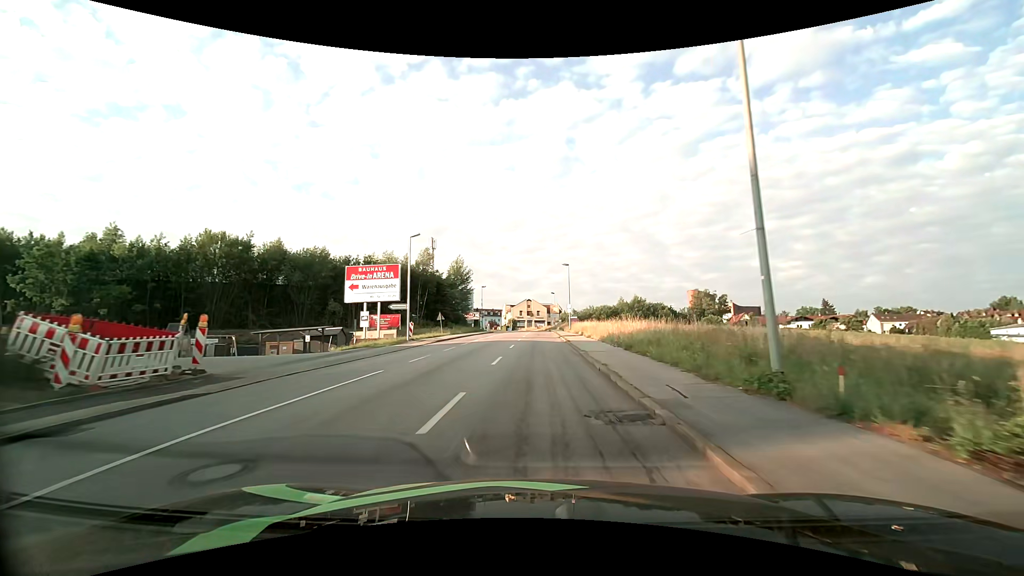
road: tertiary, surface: asphalt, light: Day
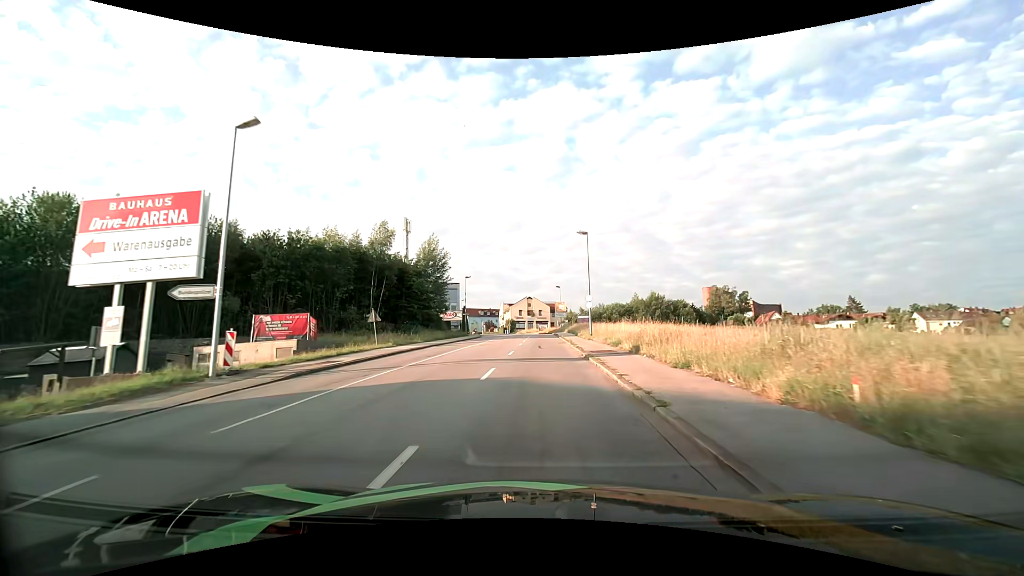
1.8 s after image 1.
(0.0, +21.8) m; 0°
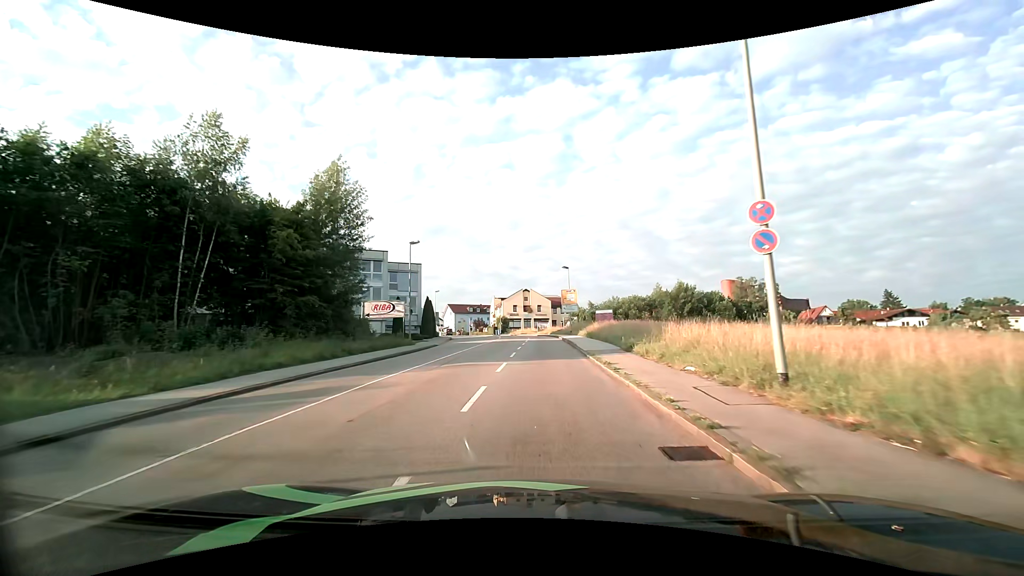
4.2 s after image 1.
(+0.1, +28.7) m; +1°
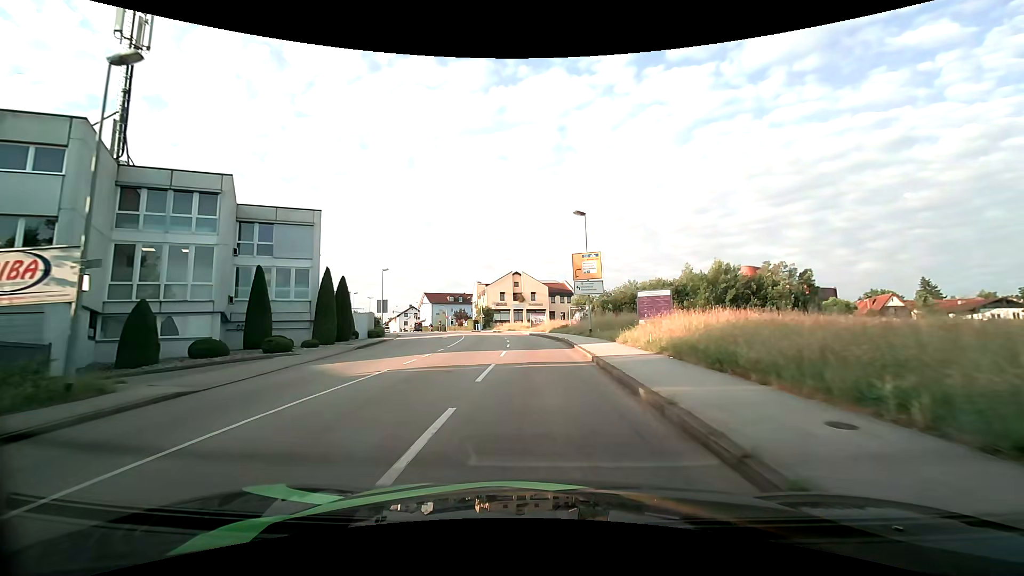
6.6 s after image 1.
(0.0, +27.3) m; +1°
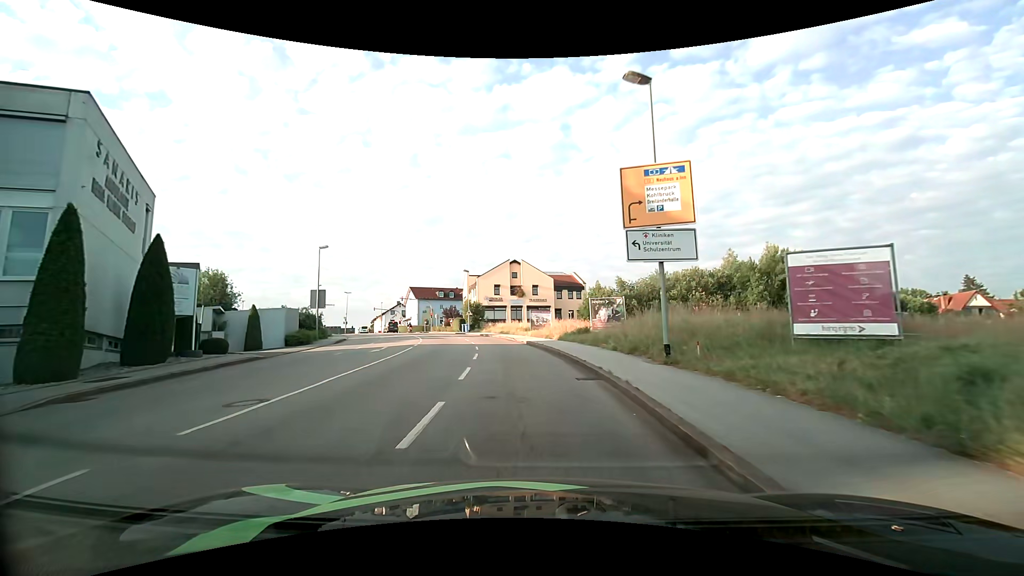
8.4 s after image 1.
(-0.1, +18.5) m; 0°
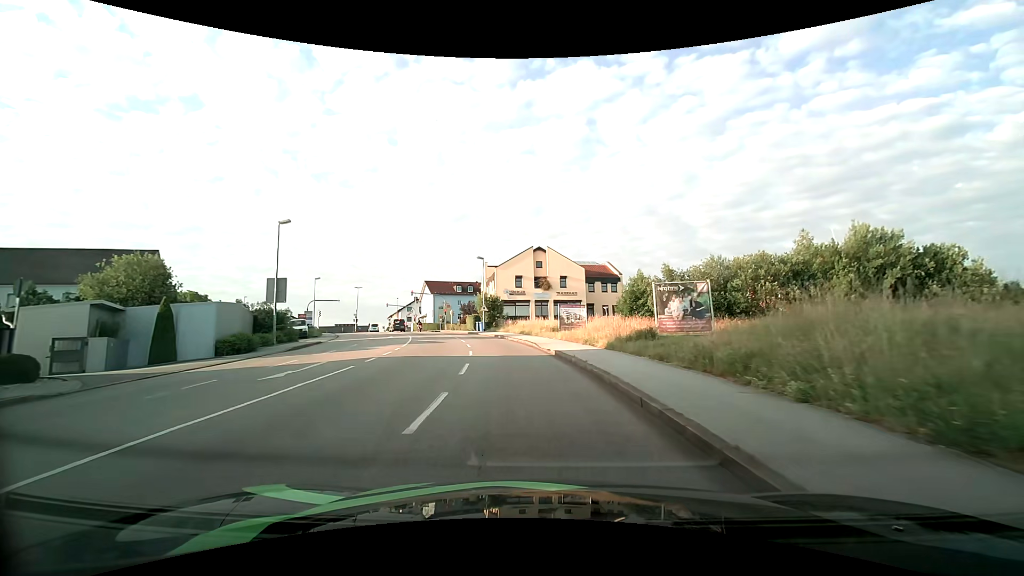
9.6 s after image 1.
(-0.3, +11.3) m; -3°
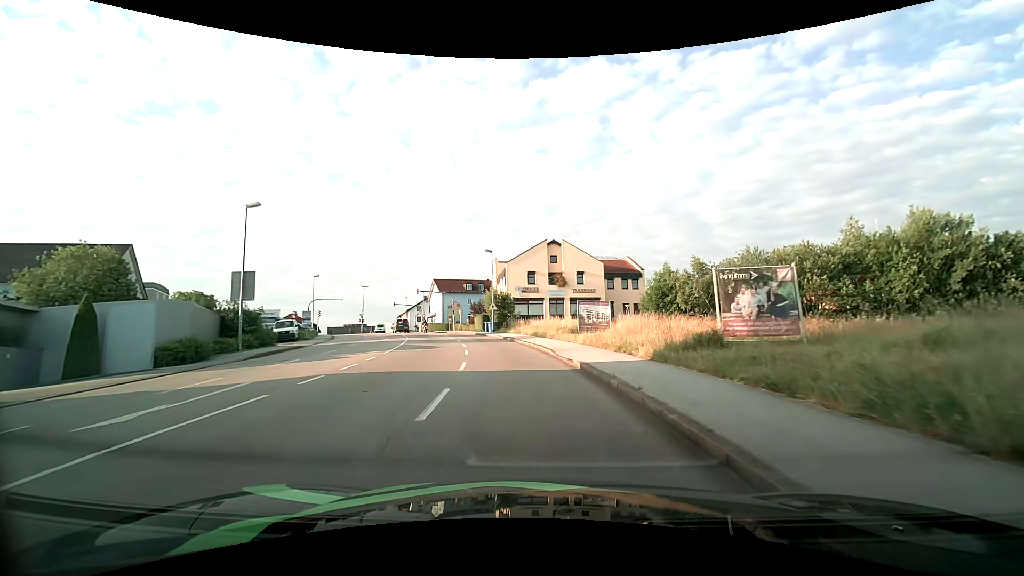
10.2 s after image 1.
(-0.1, +5.5) m; -2°
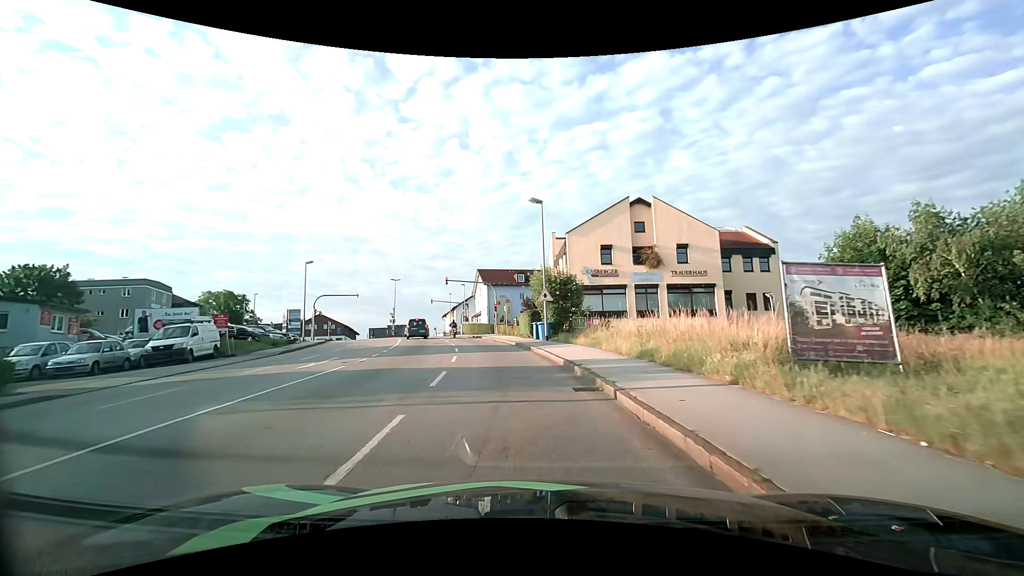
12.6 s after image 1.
(-1.0, +20.9) m; -6°
